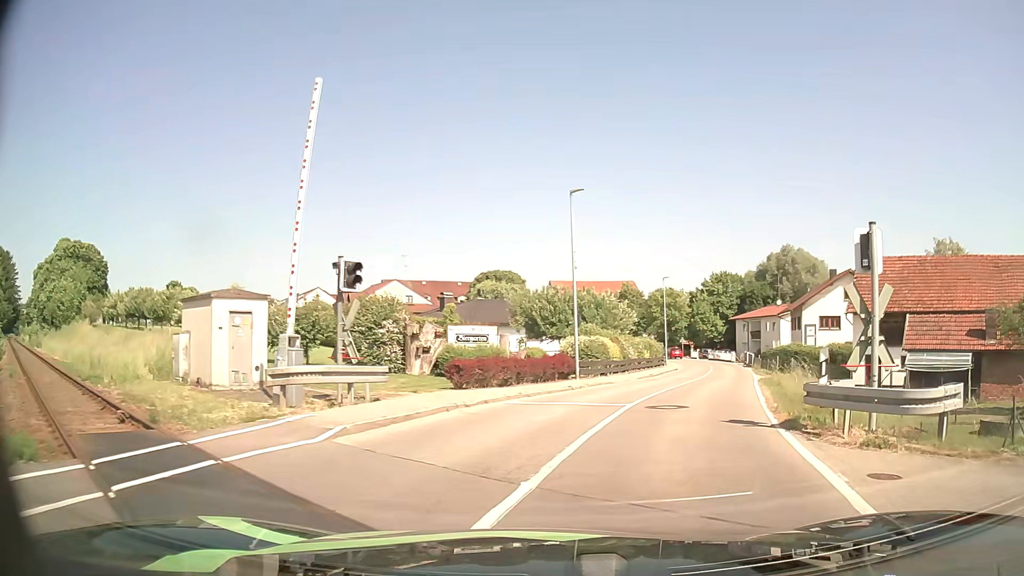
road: tertiary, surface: asphalt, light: Day
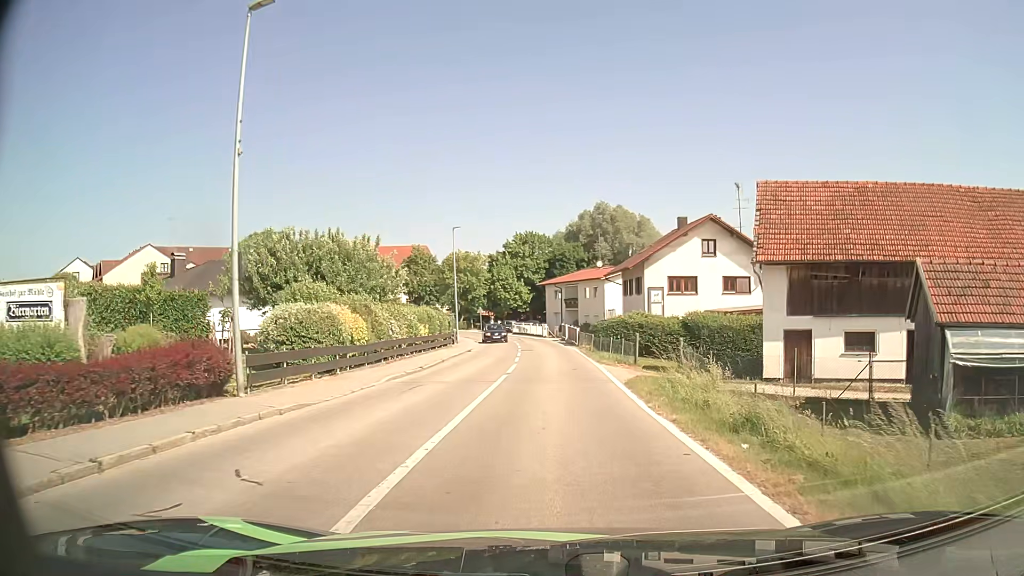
(+3.2, +15.7) m; +18°
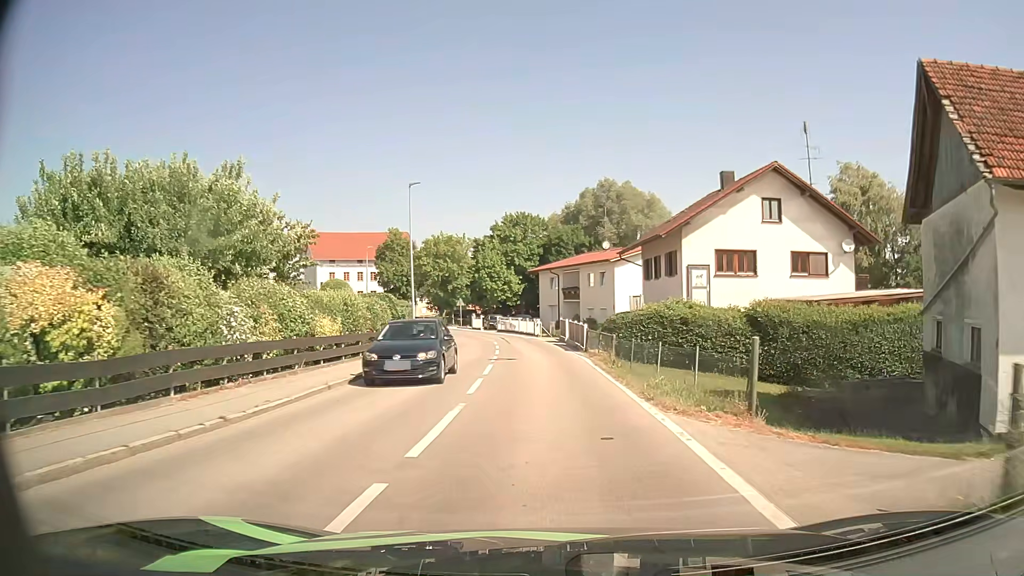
(+0.1, +14.2) m; 0°
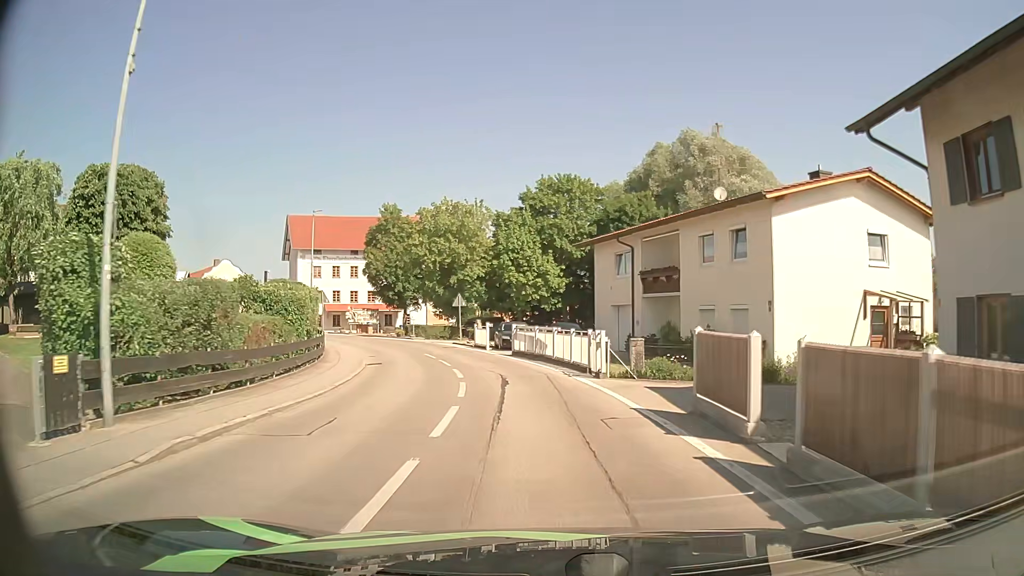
(-0.7, +27.8) m; -4°
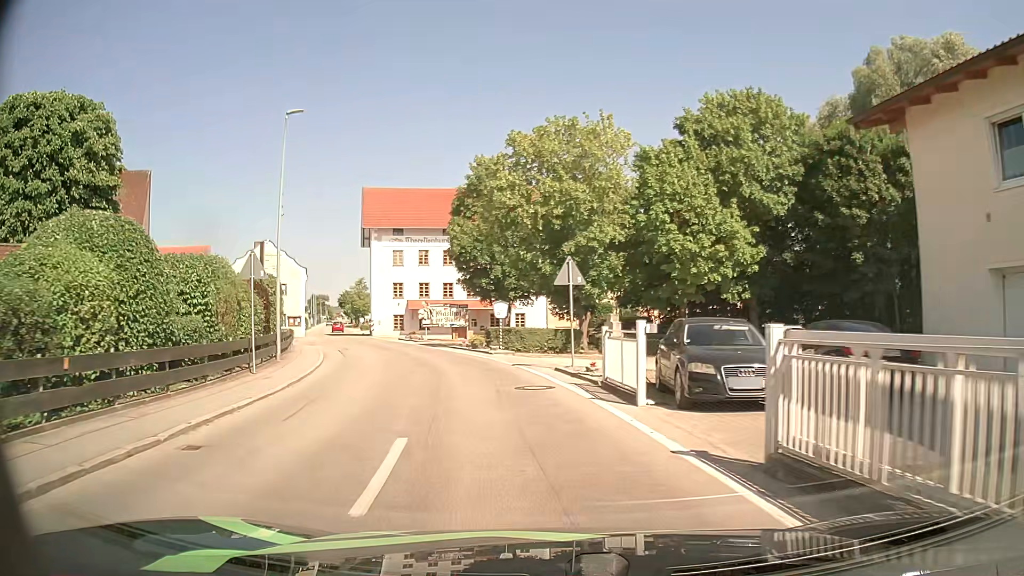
(-1.9, +22.3) m; -12°
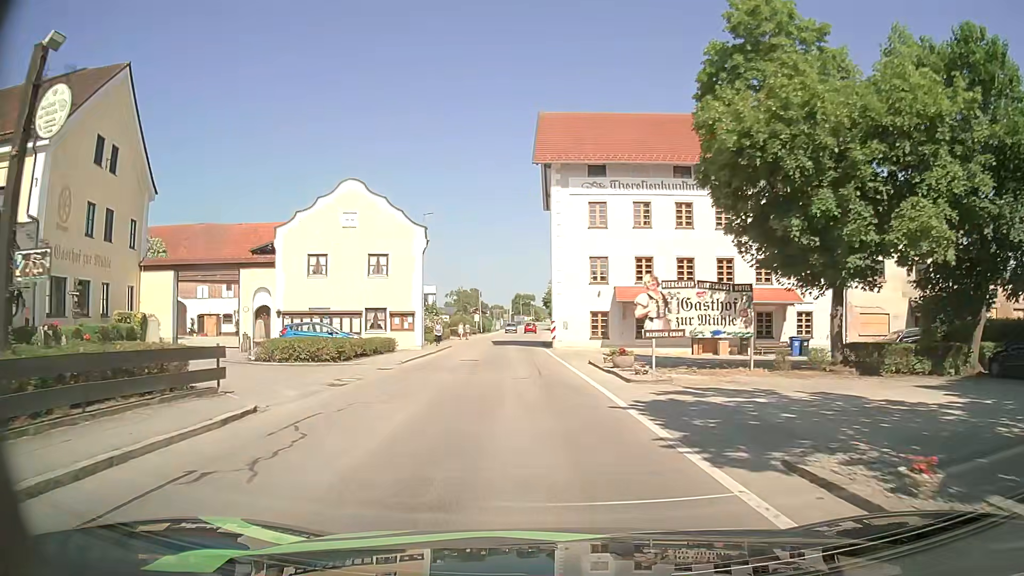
(-4.8, +27.7) m; -18°
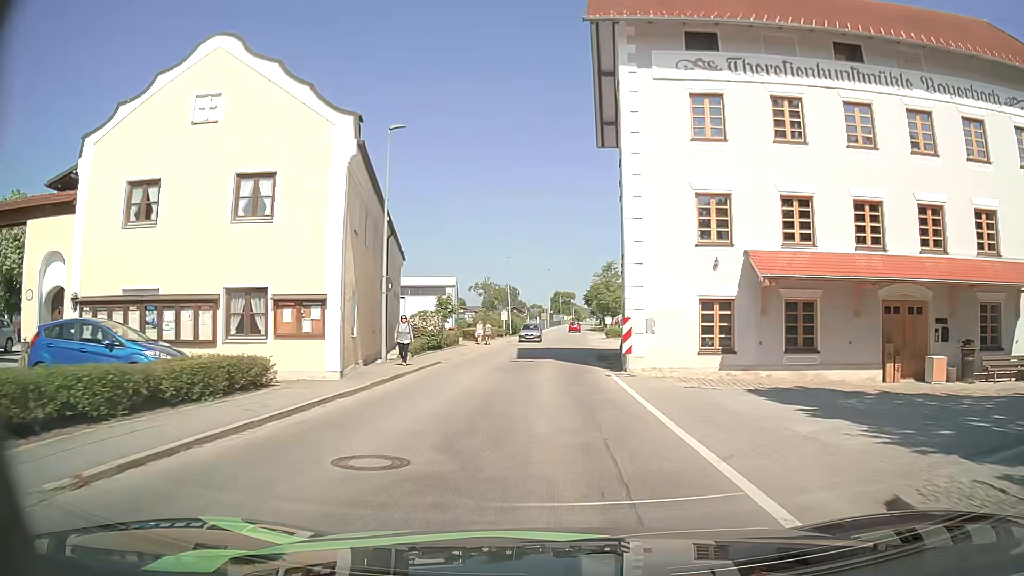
(-0.9, +18.8) m; -3°
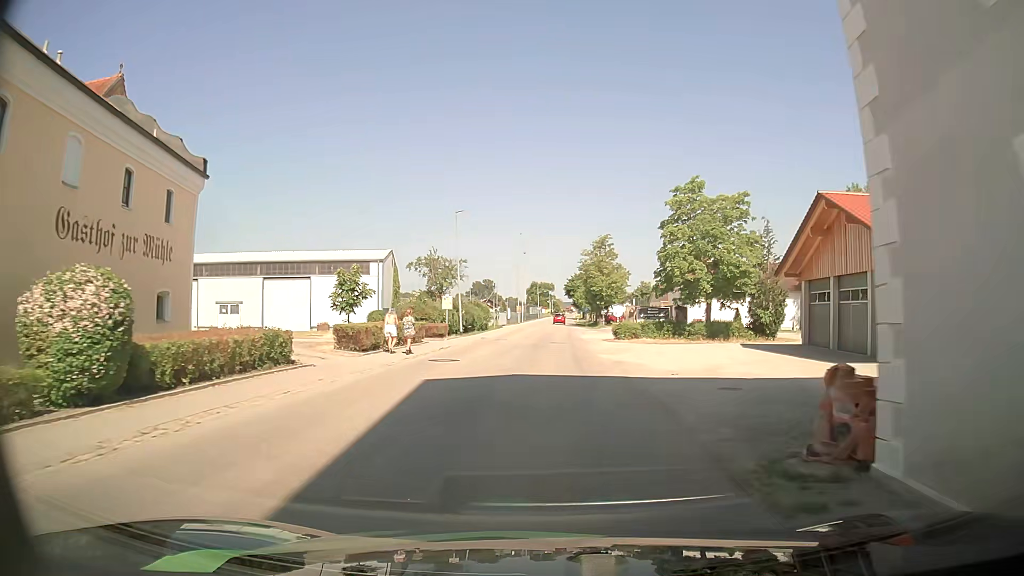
(+0.1, +26.0) m; +2°
(0, +10) (0, +20) (0, +30) (0, +40) (0, +50) (+1, +60) (+1, +70) (+1, +80) (+1, +90) (+2, +100) m
